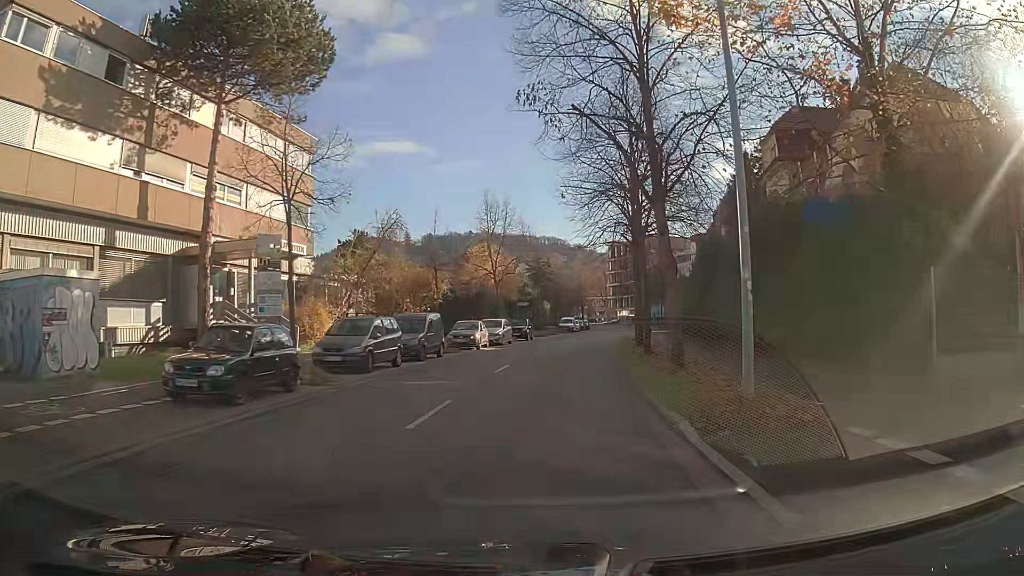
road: secondary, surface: asphalt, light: Day
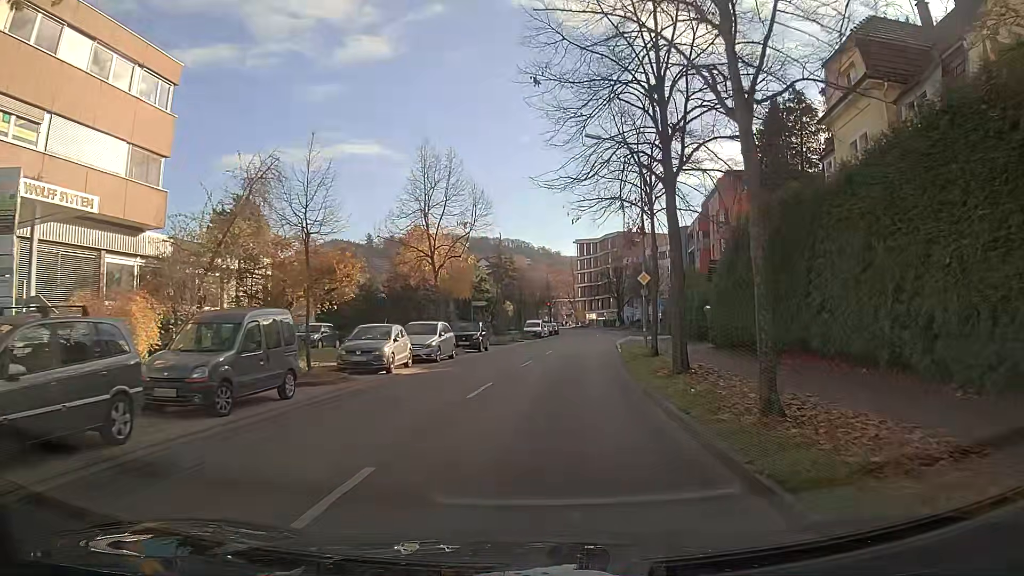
(+0.3, +14.0) m; +3°
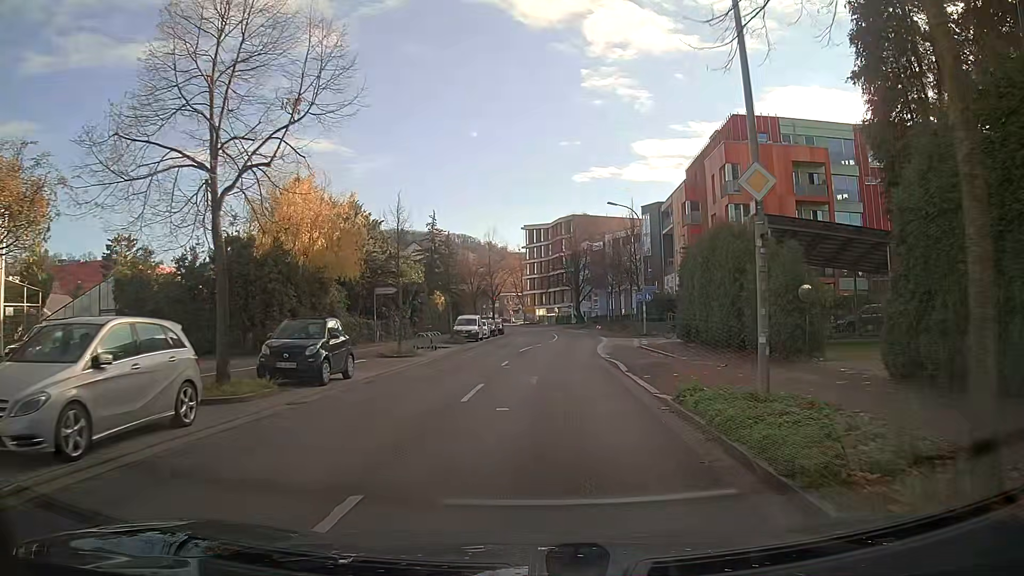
(+0.9, +19.1) m; +5°
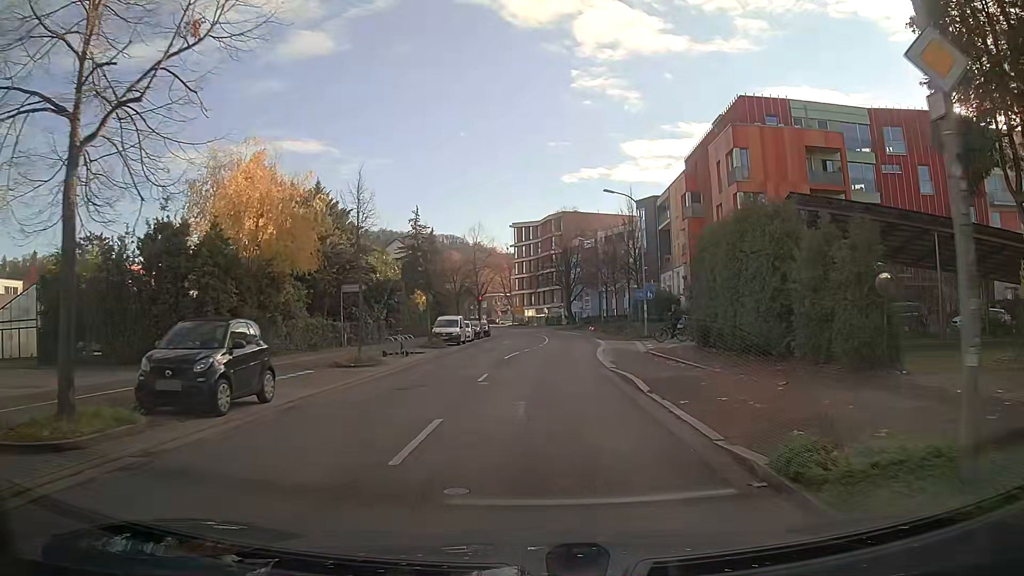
(0.0, +4.9) m; +1°
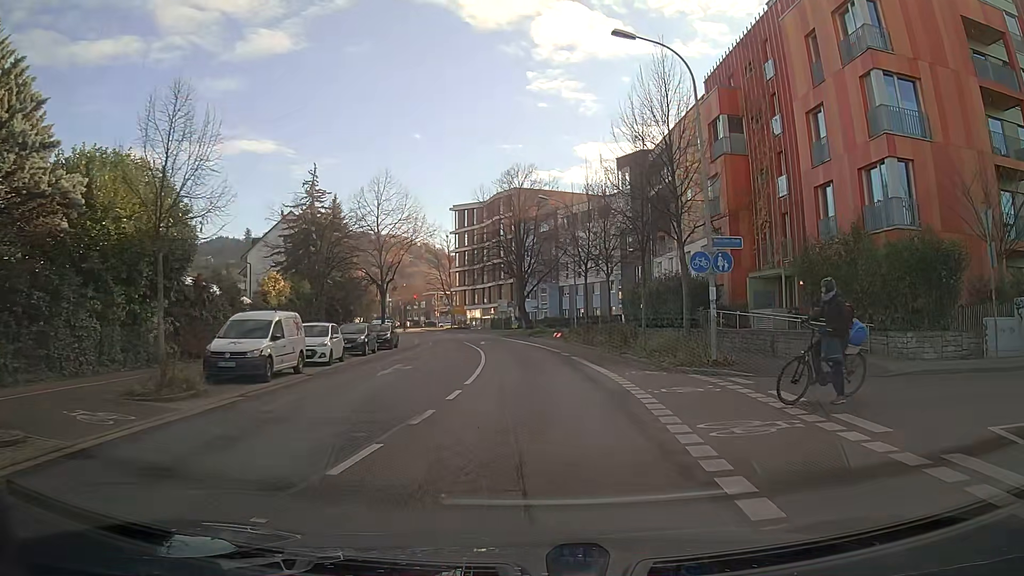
(+0.7, +24.5) m; +4°
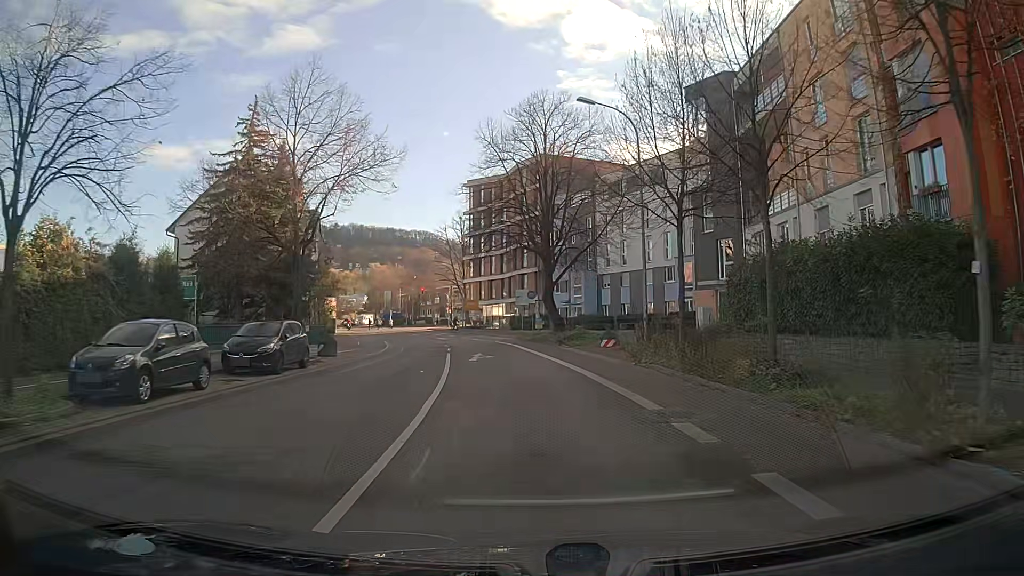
(-0.4, +19.9) m; -3°
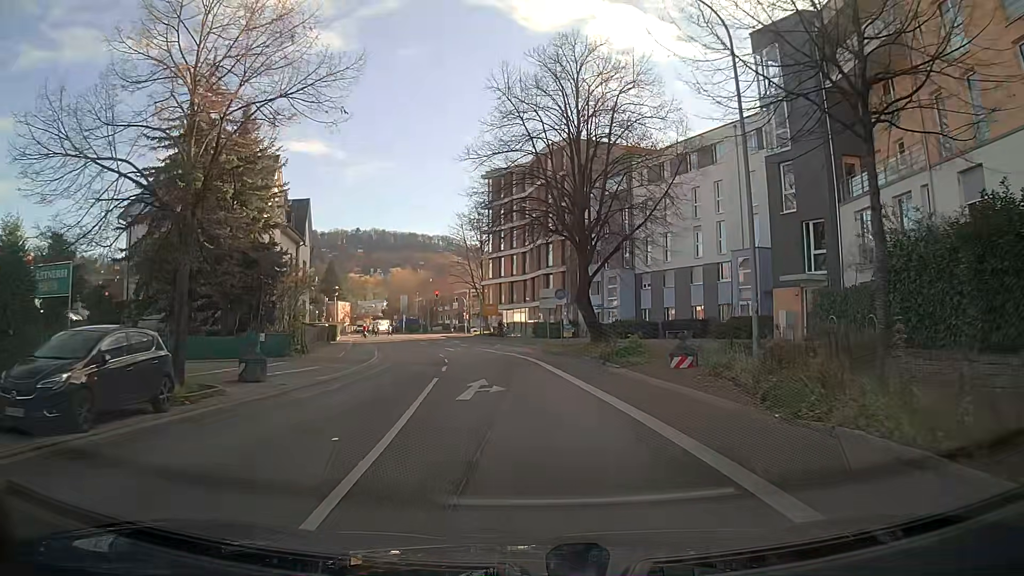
(-0.2, +9.9) m; -2°
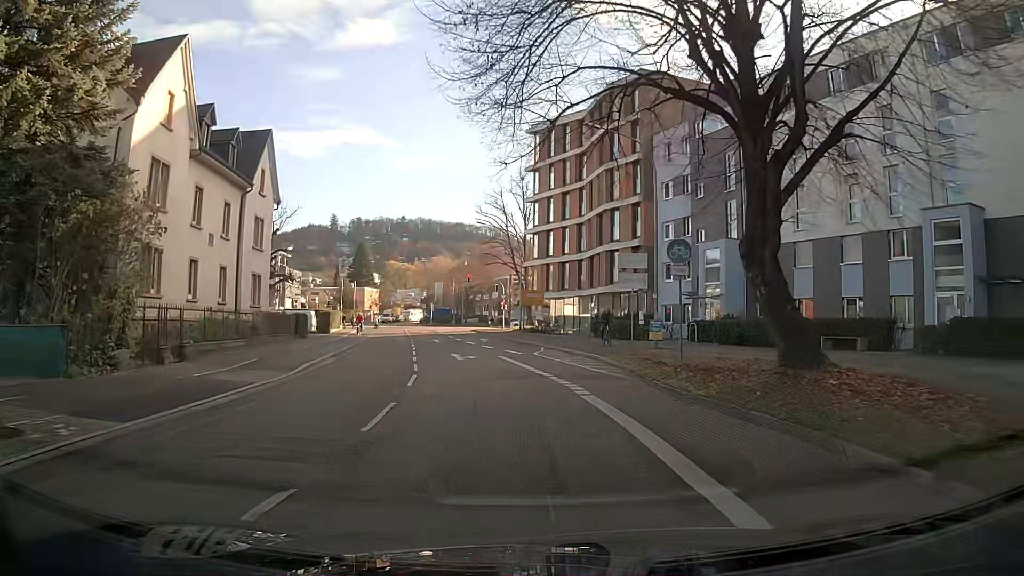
(-0.7, +19.0) m; -5°
(0, +10) (-2, +20) (-3, +30) (-4, +40) (-6, +50) (-8, +59) (-10, +69) (-11, +79) (-14, +89) (-21, +96) m
